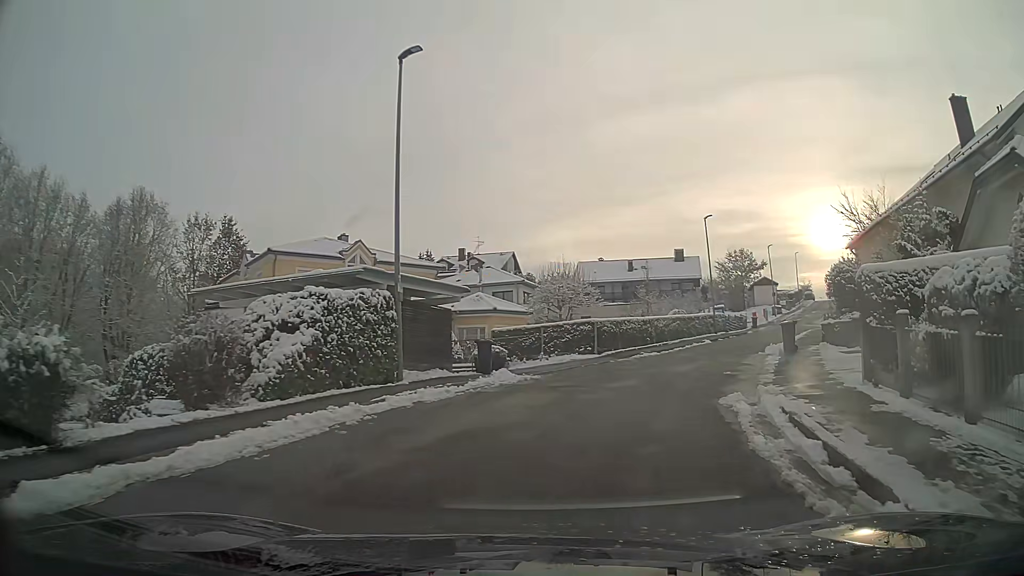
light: Day
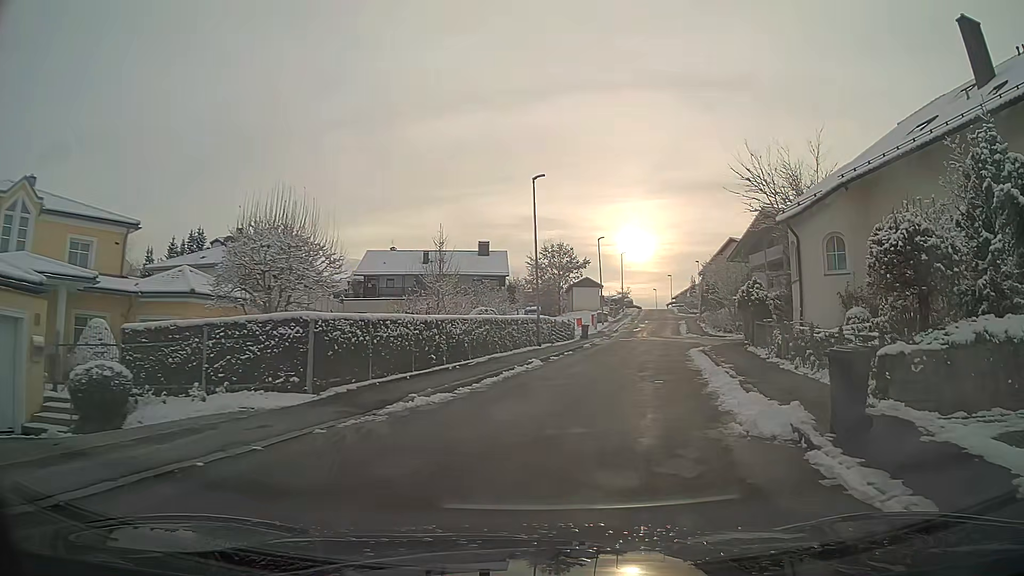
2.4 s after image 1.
(+2.3, +14.7) m; +17°
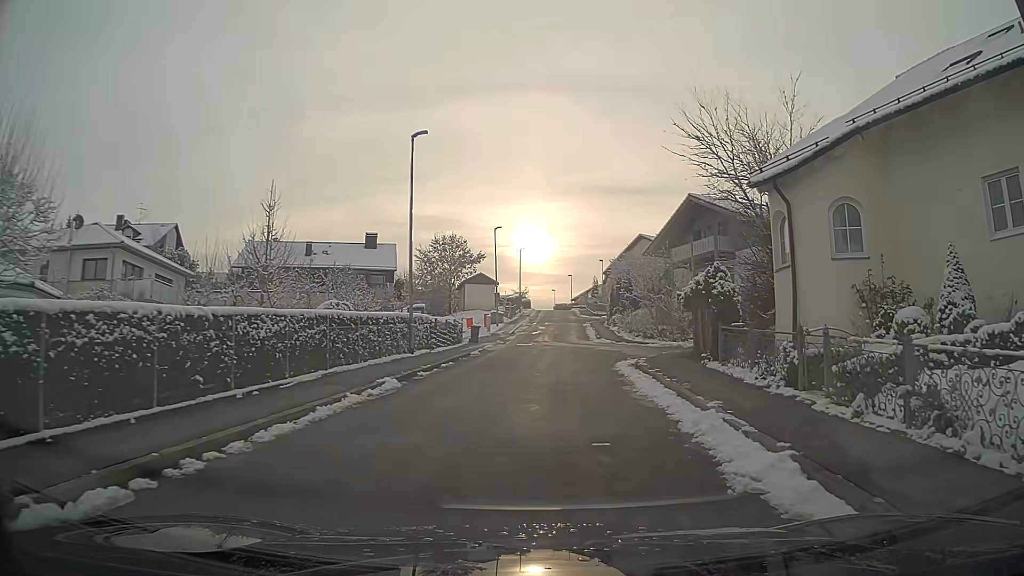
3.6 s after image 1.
(+0.5, +7.5) m; +8°
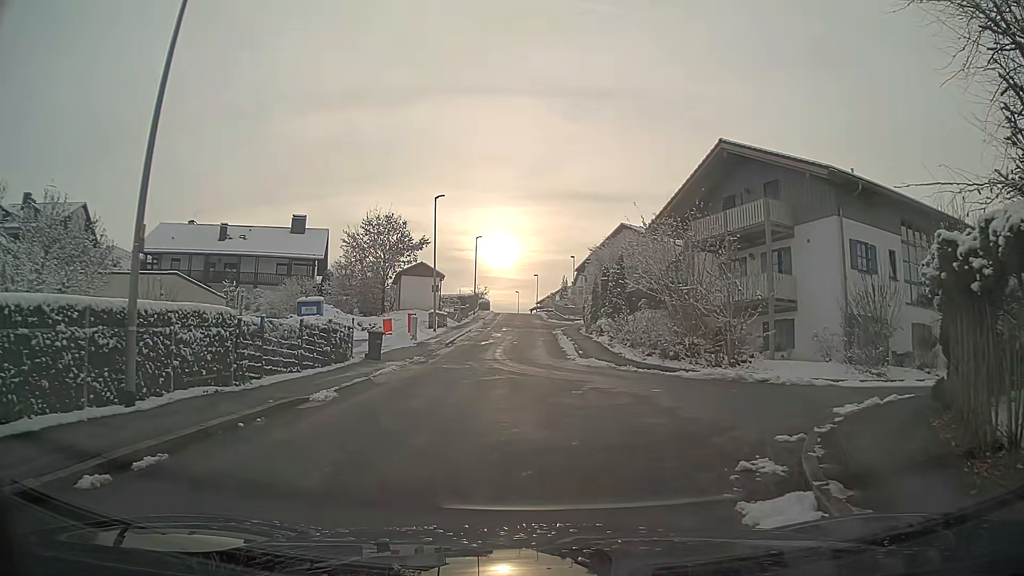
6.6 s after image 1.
(+0.5, +15.0) m; +2°
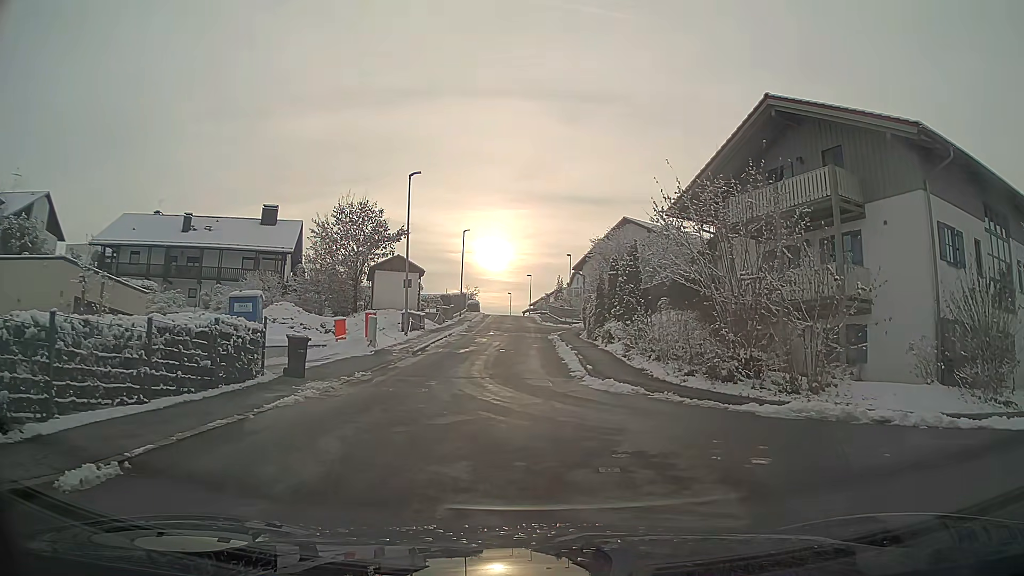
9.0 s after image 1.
(0.0, +6.7) m; 0°
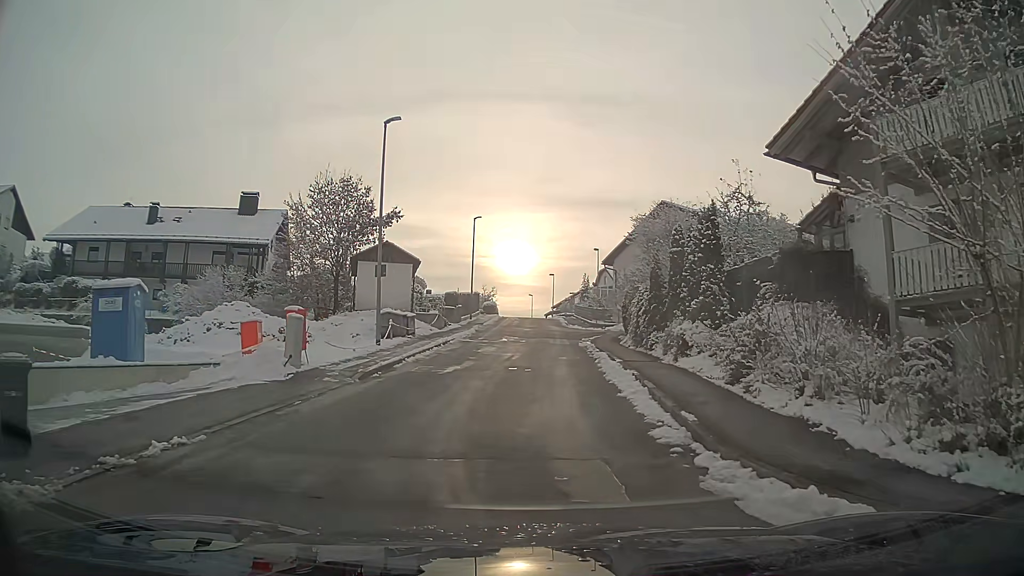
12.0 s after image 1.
(-0.1, +10.0) m; -2°
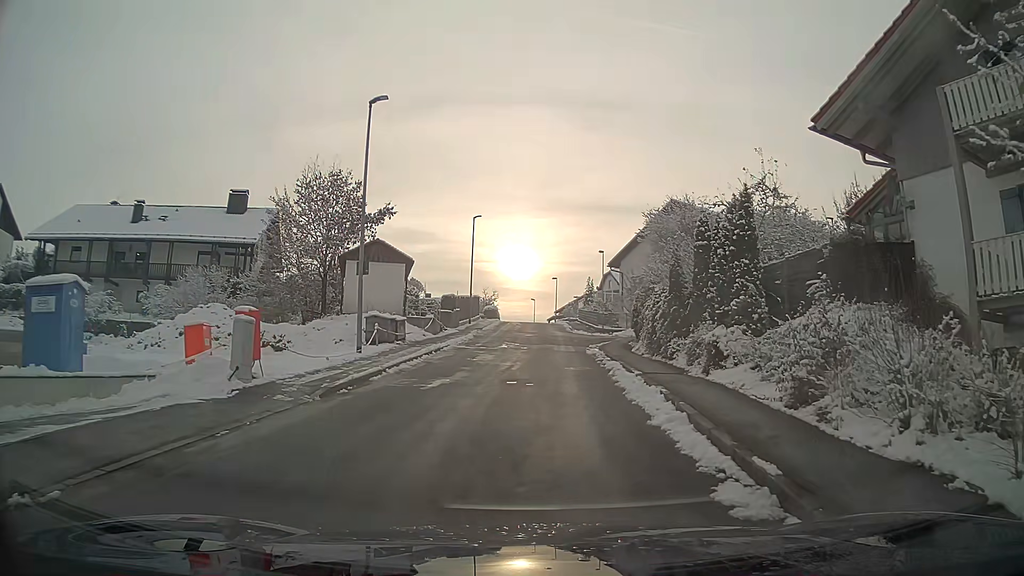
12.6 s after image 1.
(0.0, +2.9) m; 0°
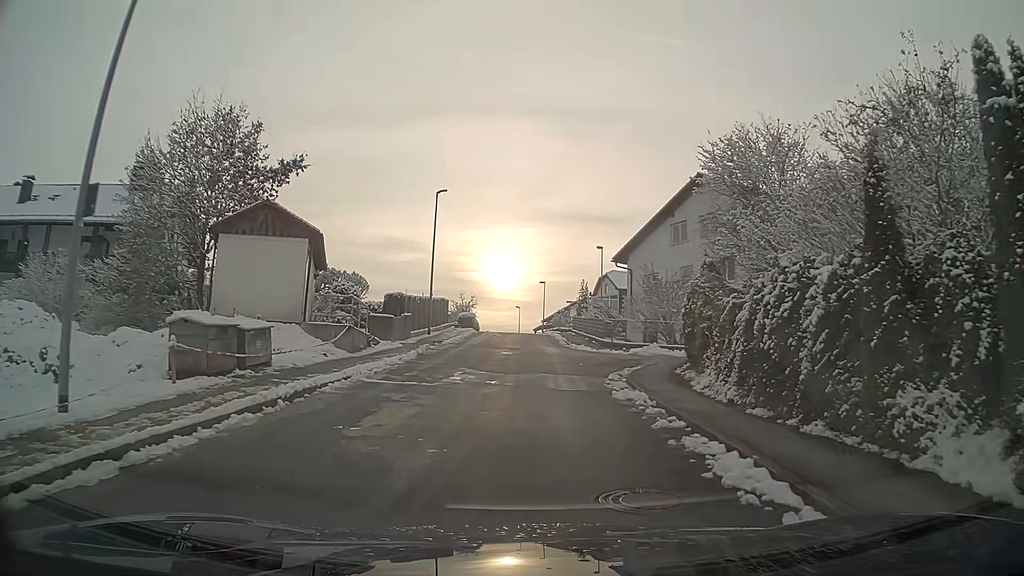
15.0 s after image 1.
(+0.2, +13.2) m; +1°
(0, +10) (+1, +20) (+8, +25) (+18, +26) (+28, +27) (+38, +27) (+48, +28) (+58, +29) (+68, +30) (+78, +32) m
